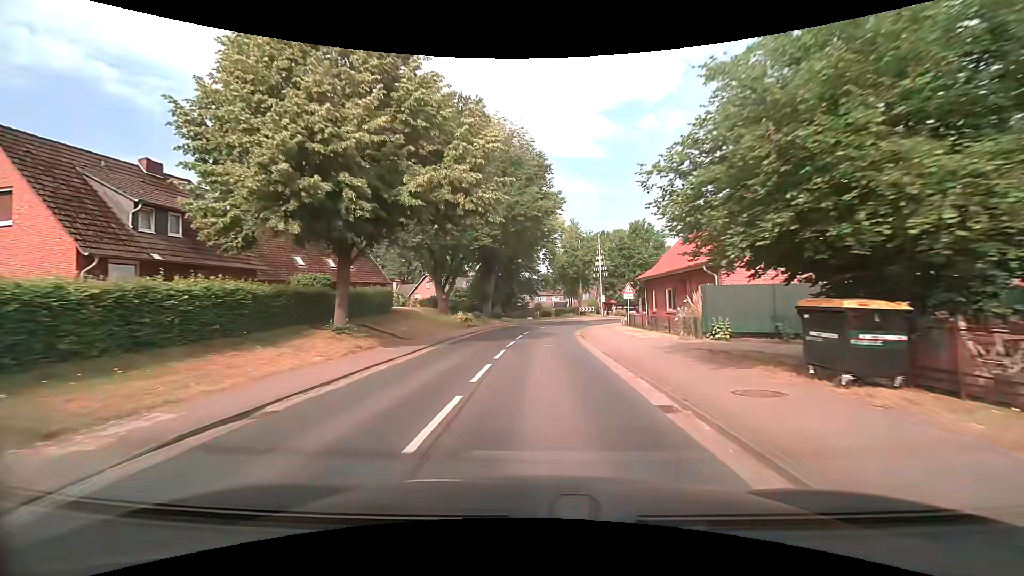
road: secondary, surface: asphalt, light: Day
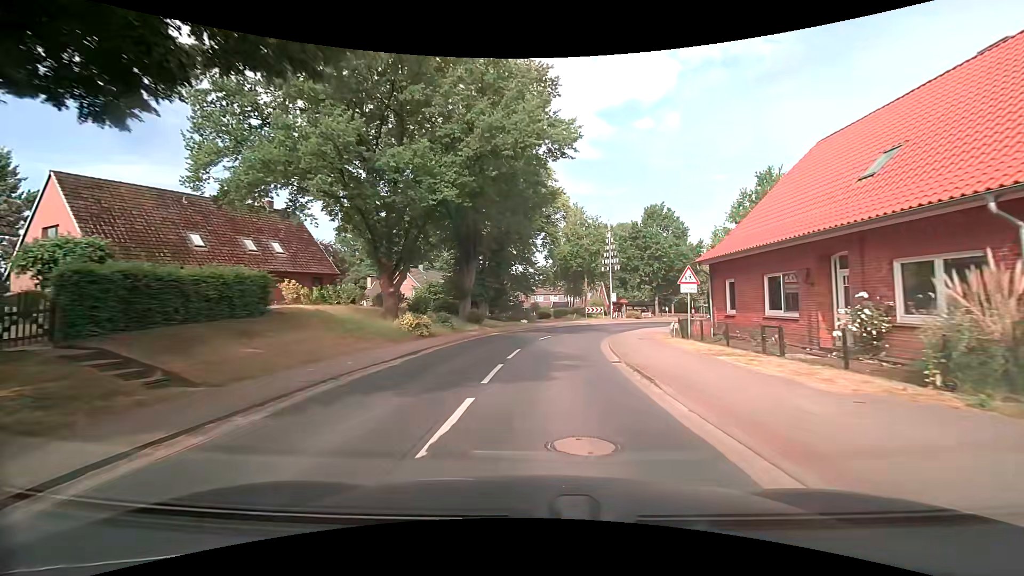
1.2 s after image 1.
(0.0, +13.6) m; 0°
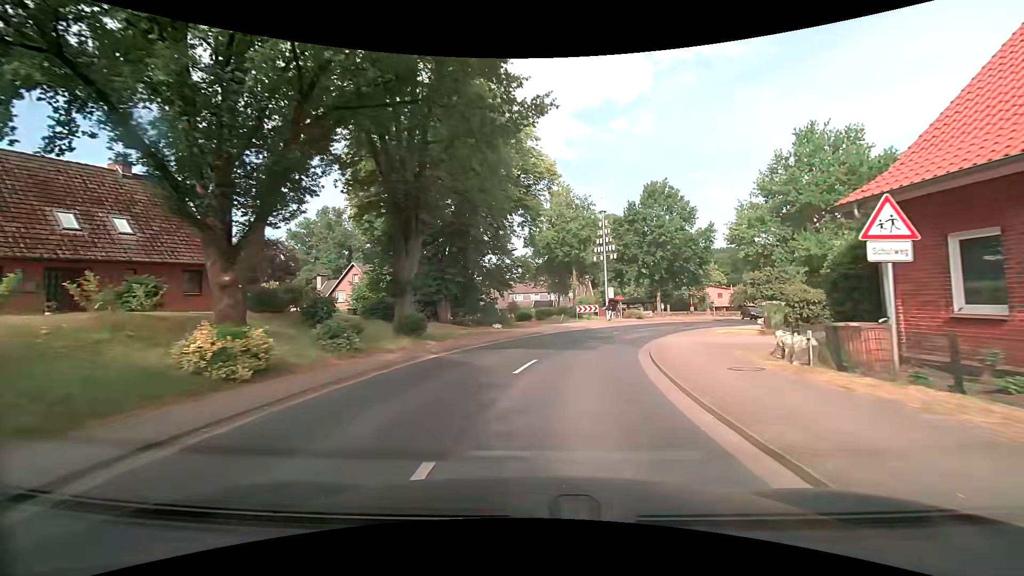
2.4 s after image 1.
(+0.3, +12.1) m; +3°
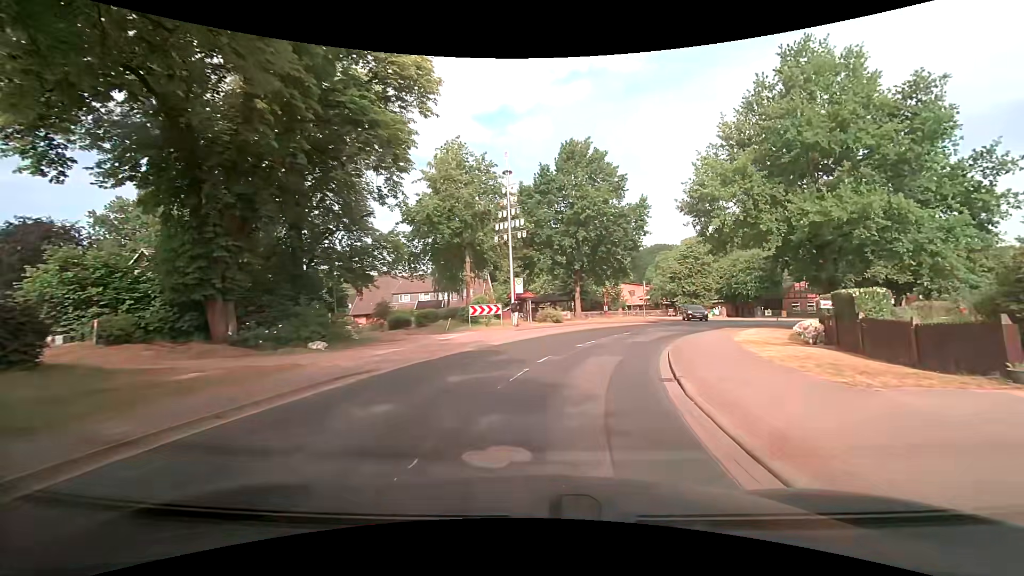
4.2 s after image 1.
(+1.3, +15.6) m; +11°
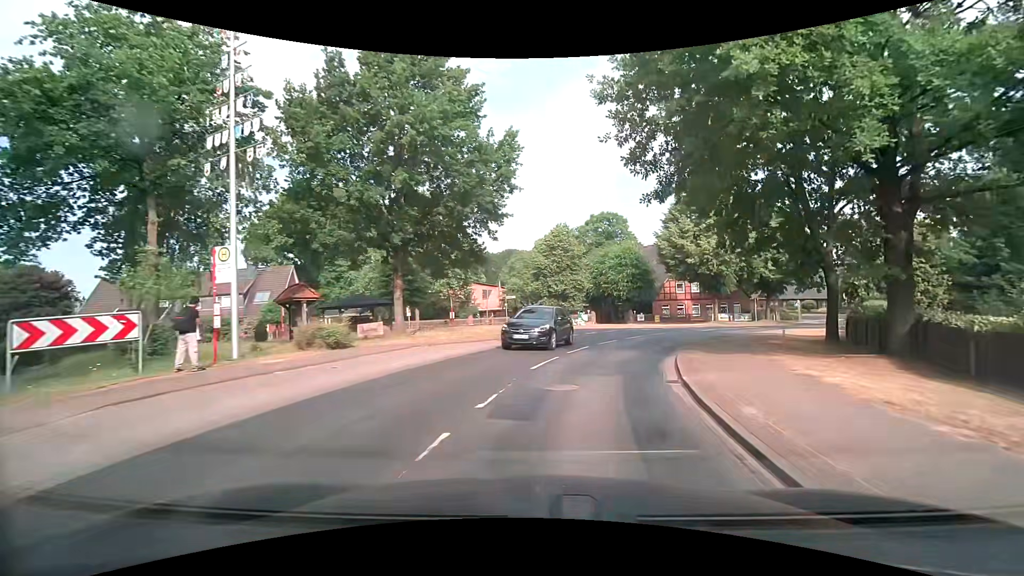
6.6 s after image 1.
(+2.6, +18.4) m; +16°
(+1, +10) (+4, +20) (+8, +29) (+13, +37) (+20, +44) (+27, +51) (+34, +58) (+41, +66) (+46, +74) (+51, +83) m
